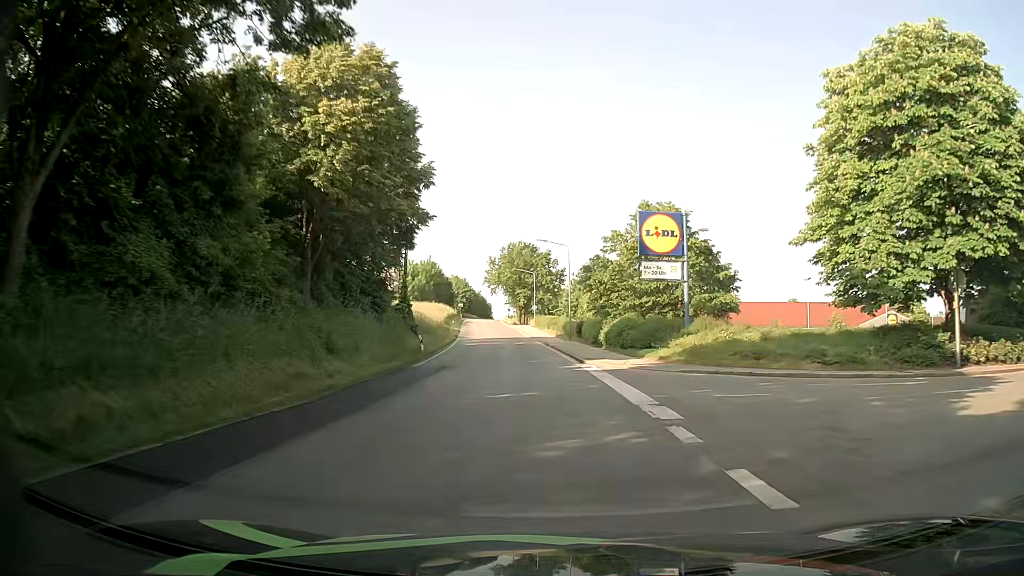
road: tertiary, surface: asphalt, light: Day
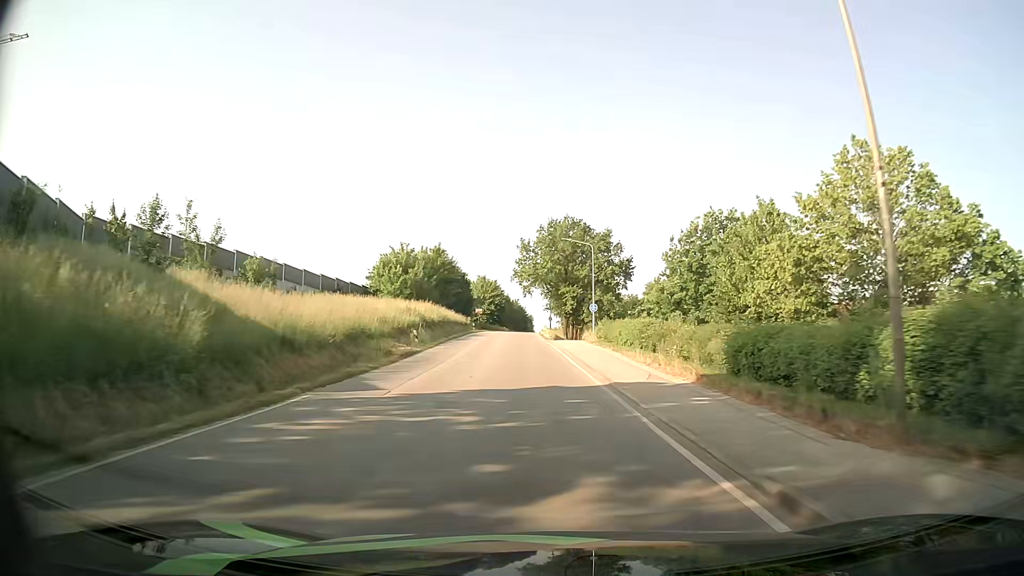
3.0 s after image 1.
(-2.4, +43.3) m; -5°
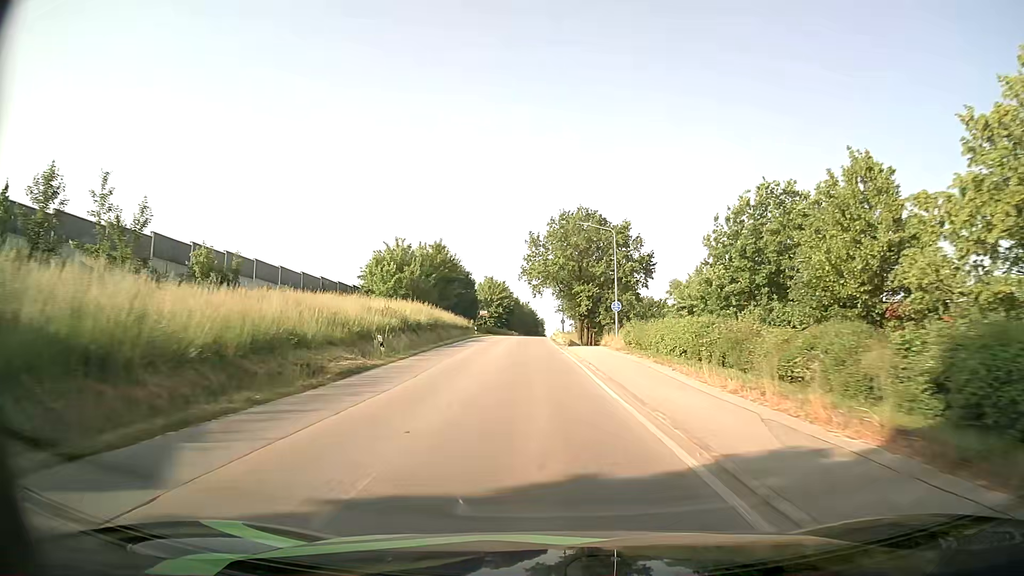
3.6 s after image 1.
(0.0, +9.3) m; -1°
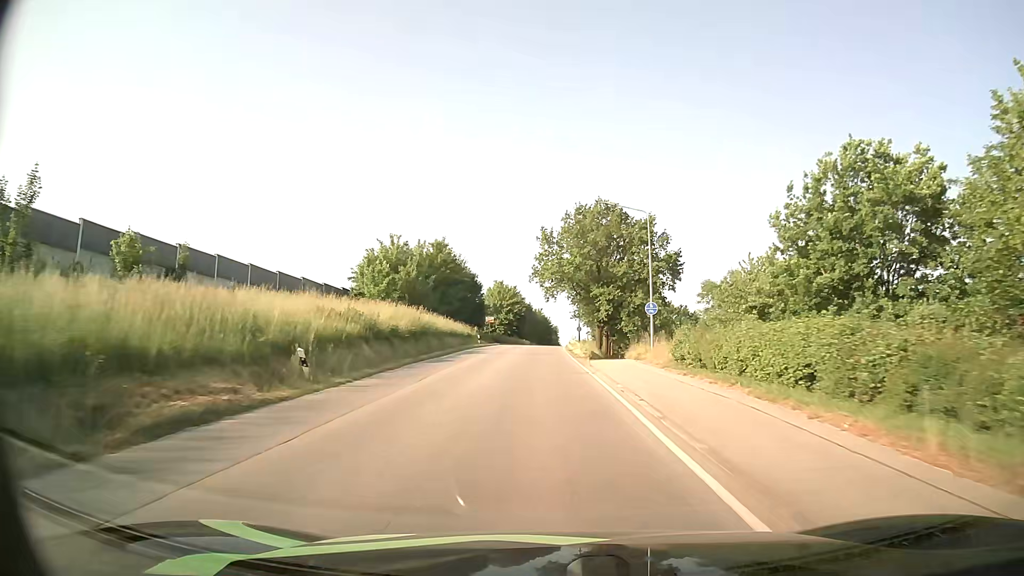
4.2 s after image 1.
(-0.1, +9.3) m; -1°
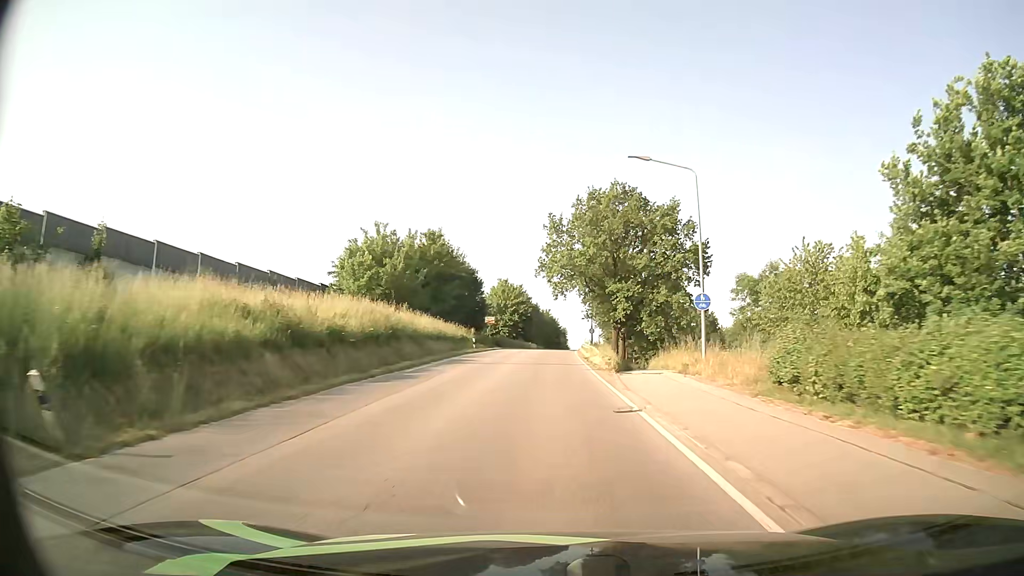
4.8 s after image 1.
(-0.1, +9.4) m; -1°
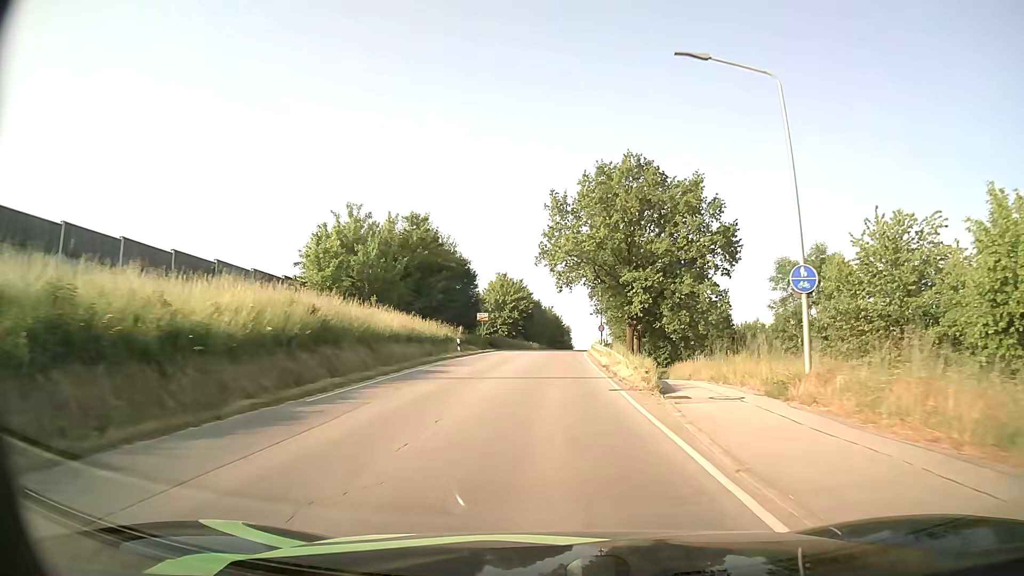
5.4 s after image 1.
(0.0, +9.4) m; 0°
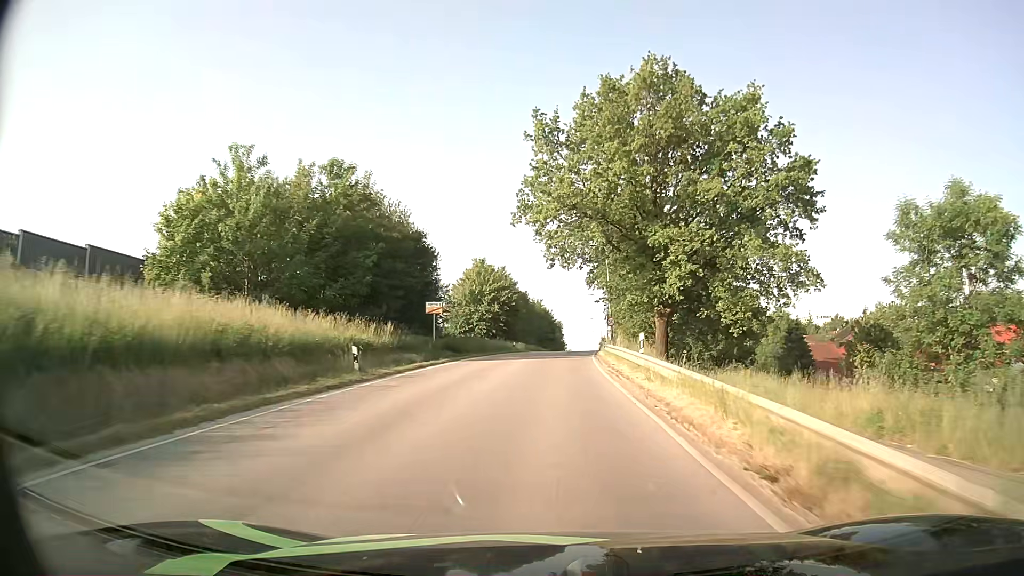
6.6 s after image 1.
(+0.1, +18.6) m; +1°
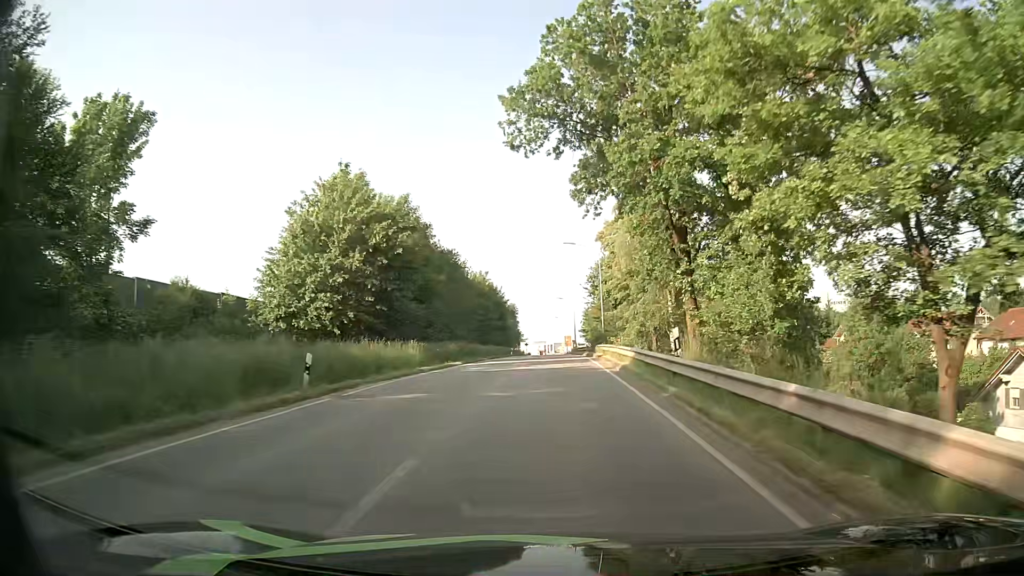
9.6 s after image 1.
(+1.1, +44.9) m; +4°
(0, +10) (0, +20) (0, +30) (0, +40) (+1, +50) (+1, +60) (+1, +70) (+1, +80) (+1, +90) (+1, +100) m
